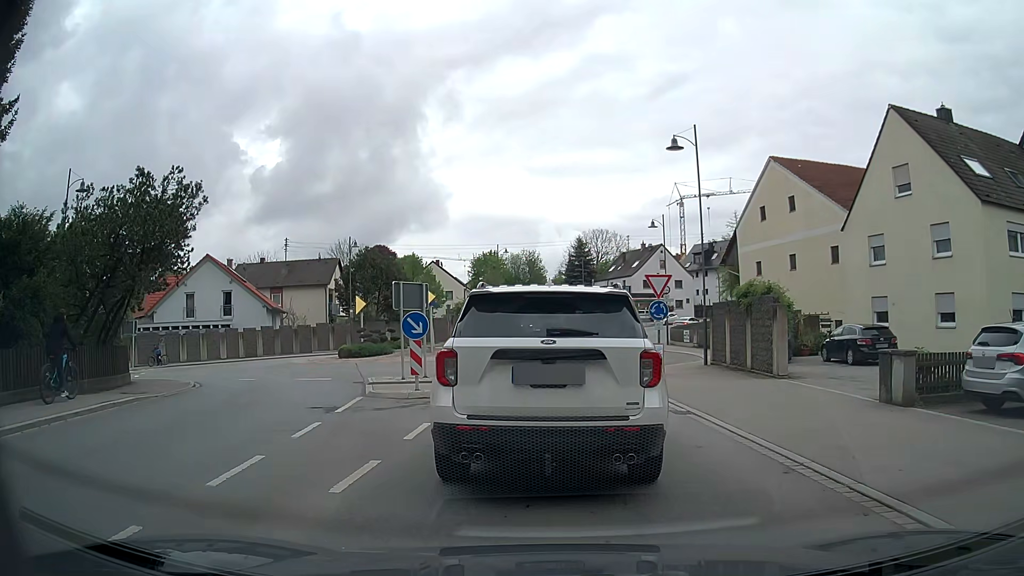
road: secondary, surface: asphalt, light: Day
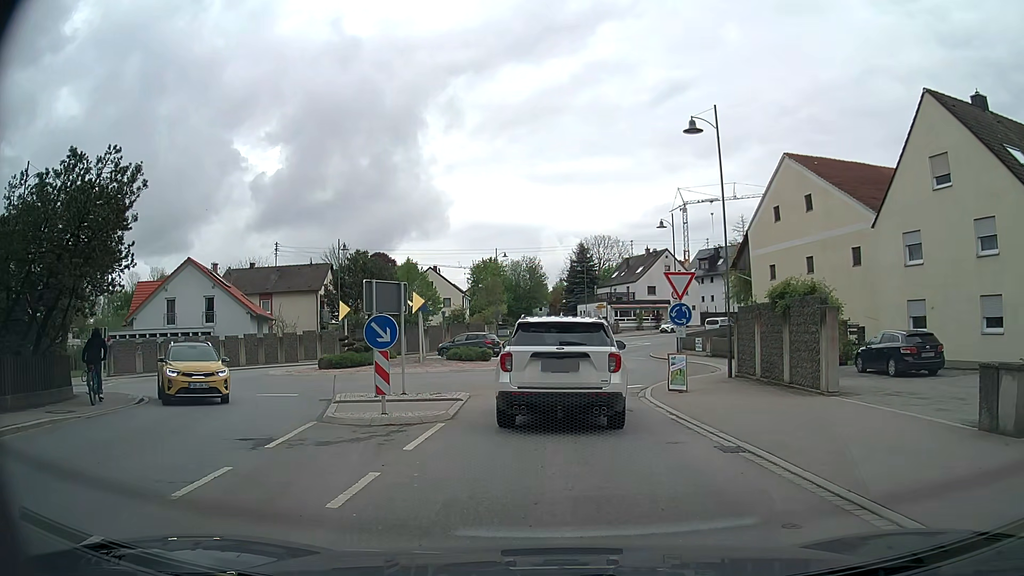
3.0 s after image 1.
(0.0, +3.3) m; -2°
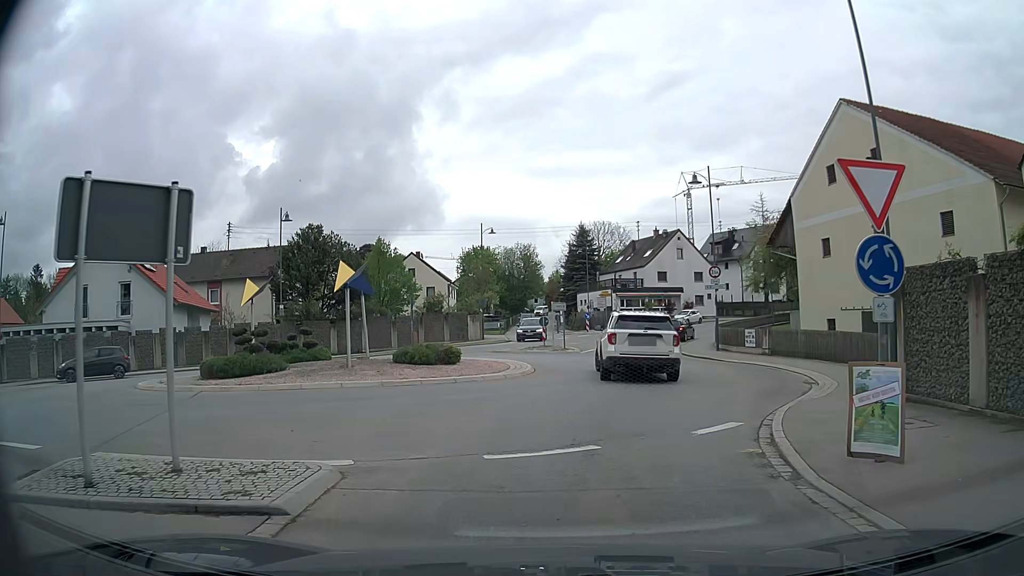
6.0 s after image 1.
(-0.2, +11.0) m; -1°
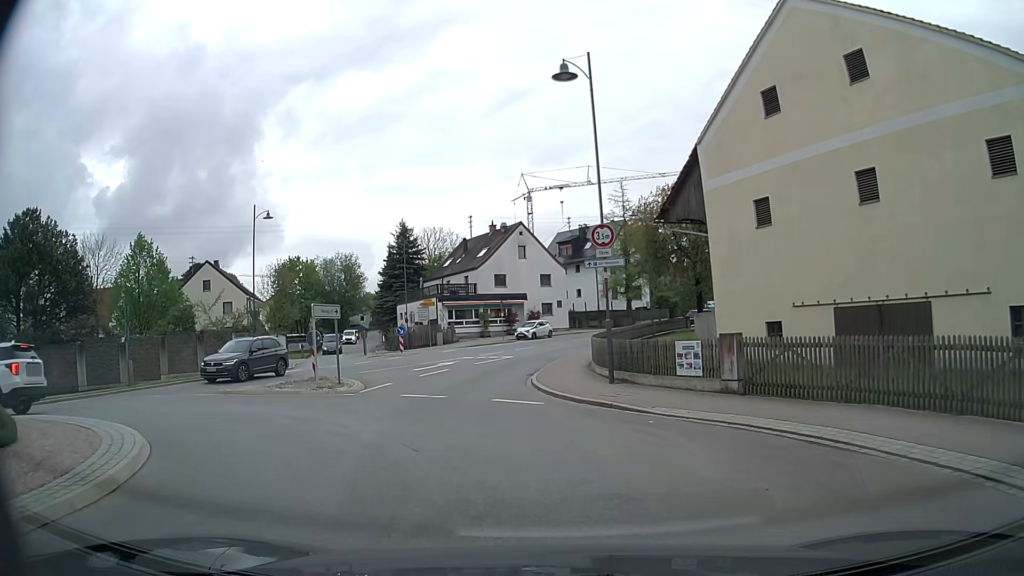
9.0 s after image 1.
(+2.1, +14.9) m; +14°
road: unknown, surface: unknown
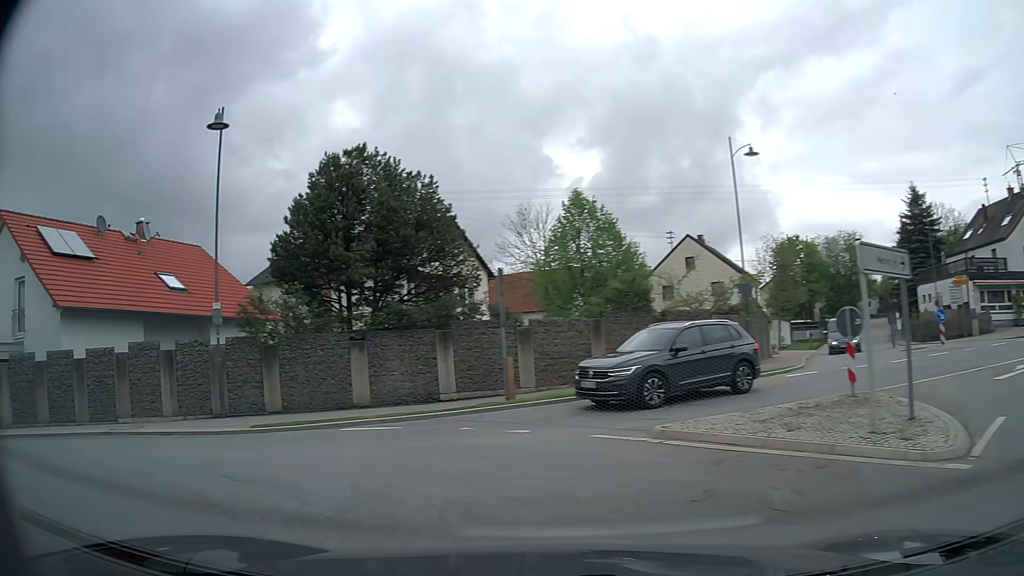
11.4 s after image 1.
(-3.2, +11.1) m; -40°
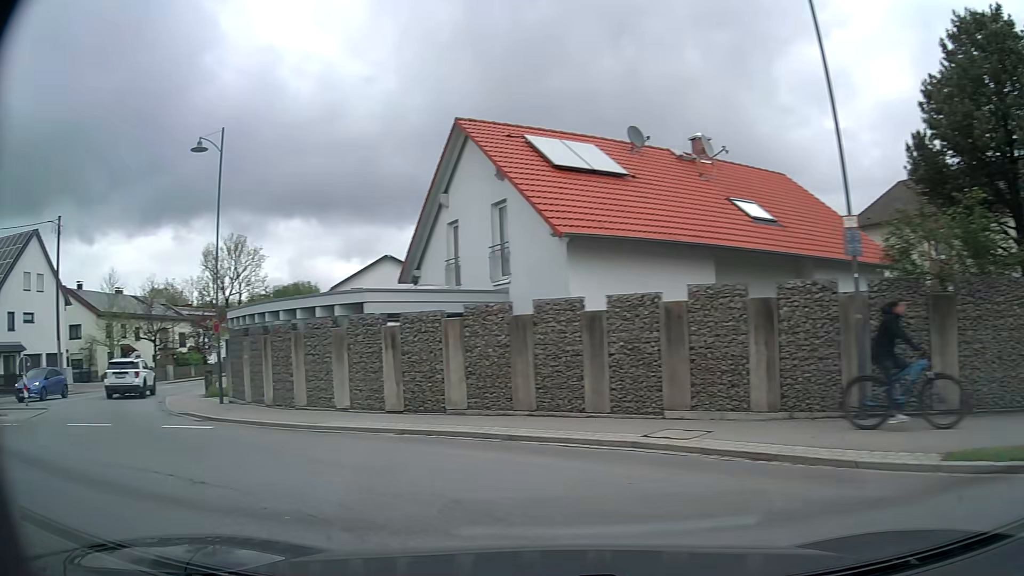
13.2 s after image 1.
(-3.5, +7.3) m; -50°
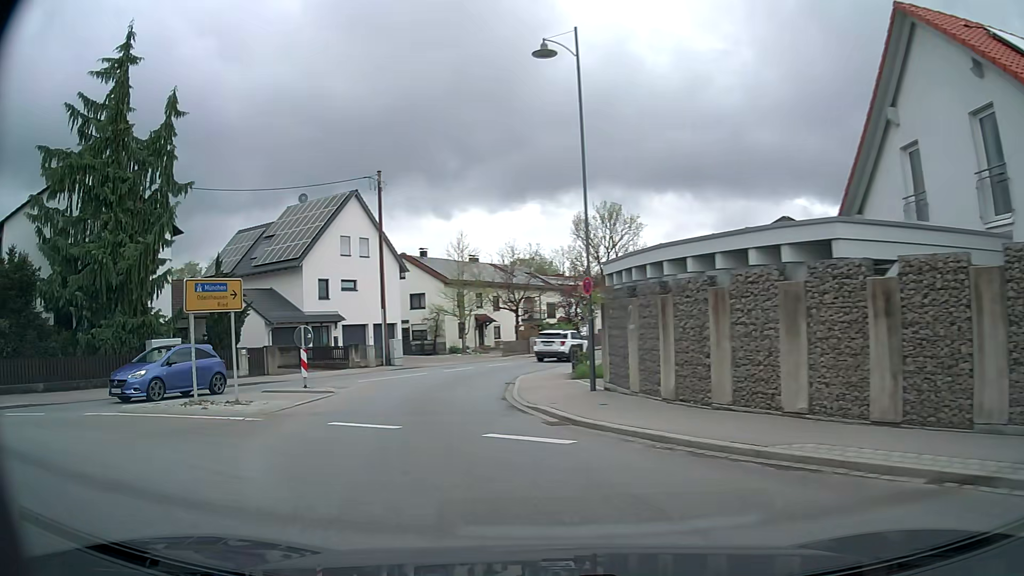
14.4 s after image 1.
(-1.9, +5.8) m; -33°
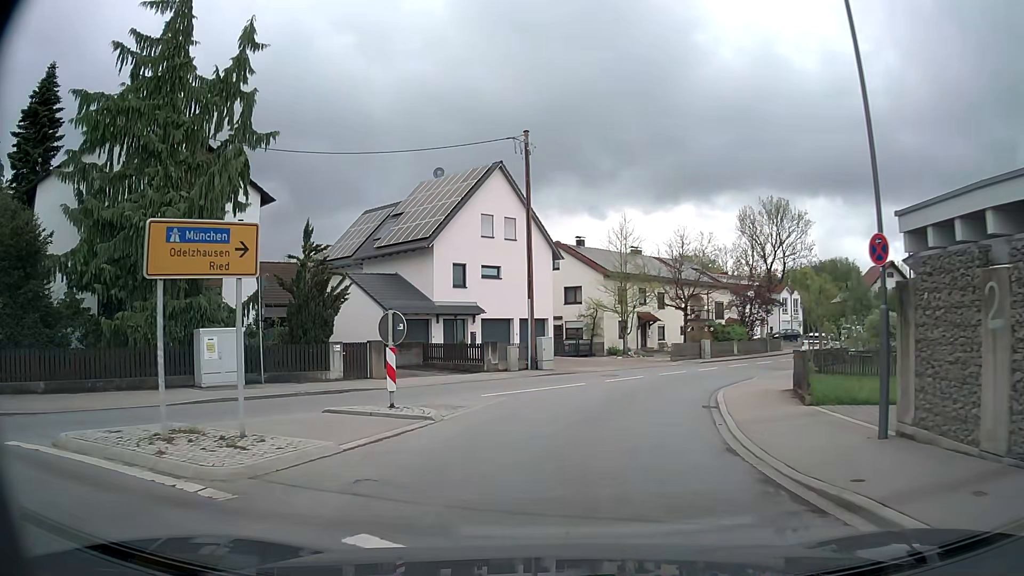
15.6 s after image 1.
(-1.1, +7.1) m; -14°
(+1, +10) (+3, +20) (+7, +29) (+13, +37) (+19, +45) (+25, +53) (+32, +60) (+39, +67) (+48, +72) (+57, +76) m
